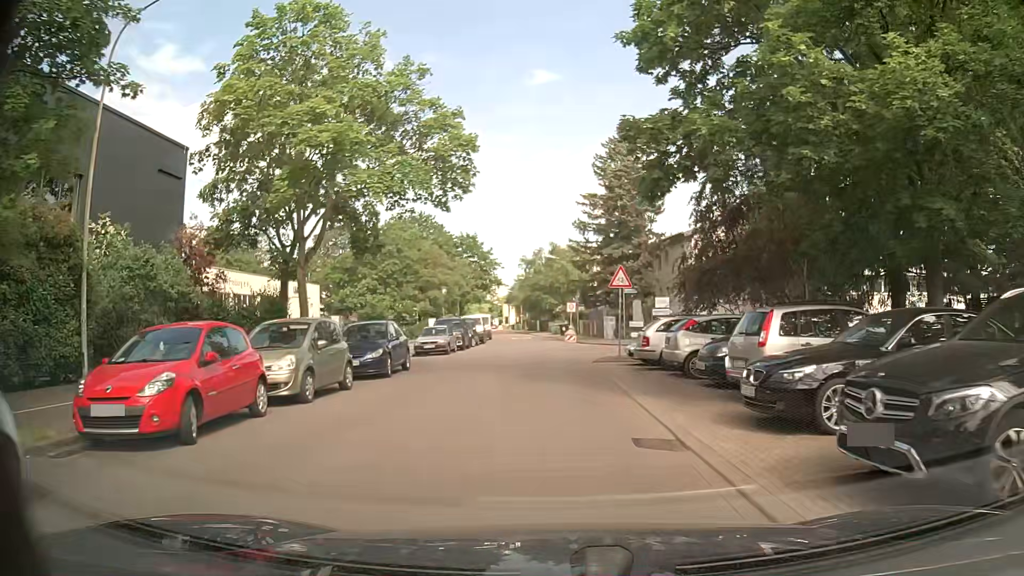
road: residential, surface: asphalt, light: Day
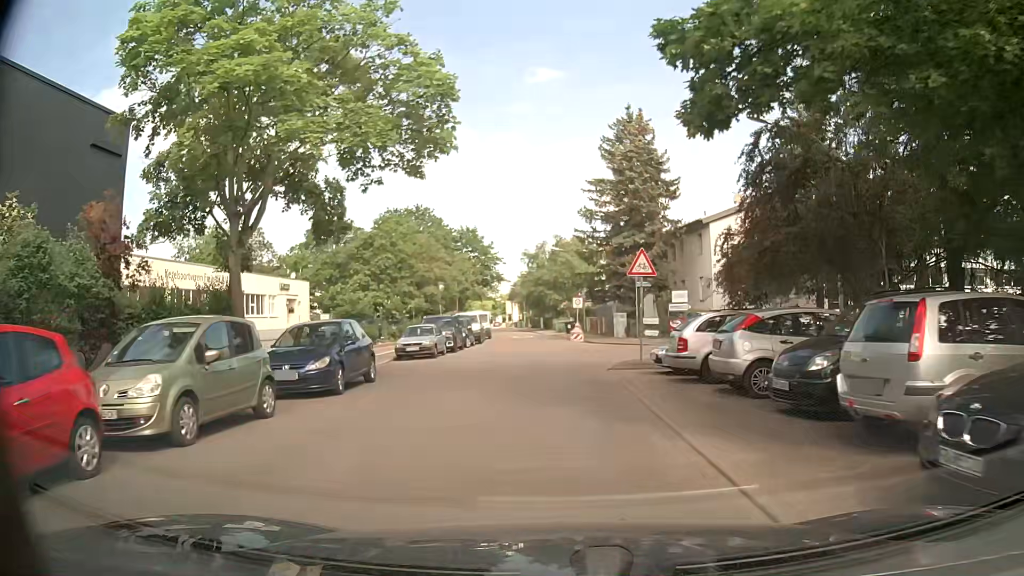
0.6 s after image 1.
(-0.1, +4.5) m; -1°
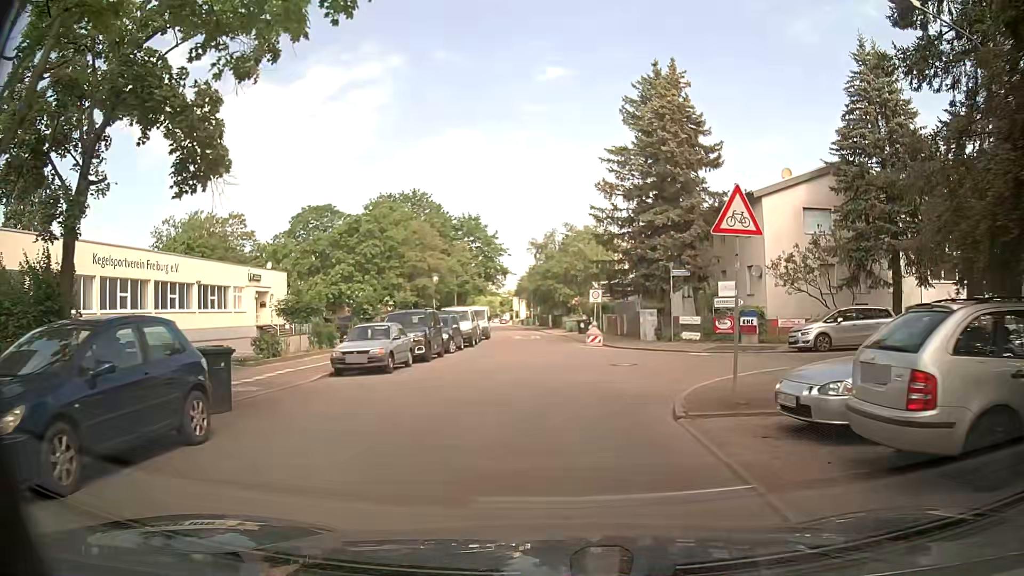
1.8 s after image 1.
(-0.1, +8.6) m; 0°
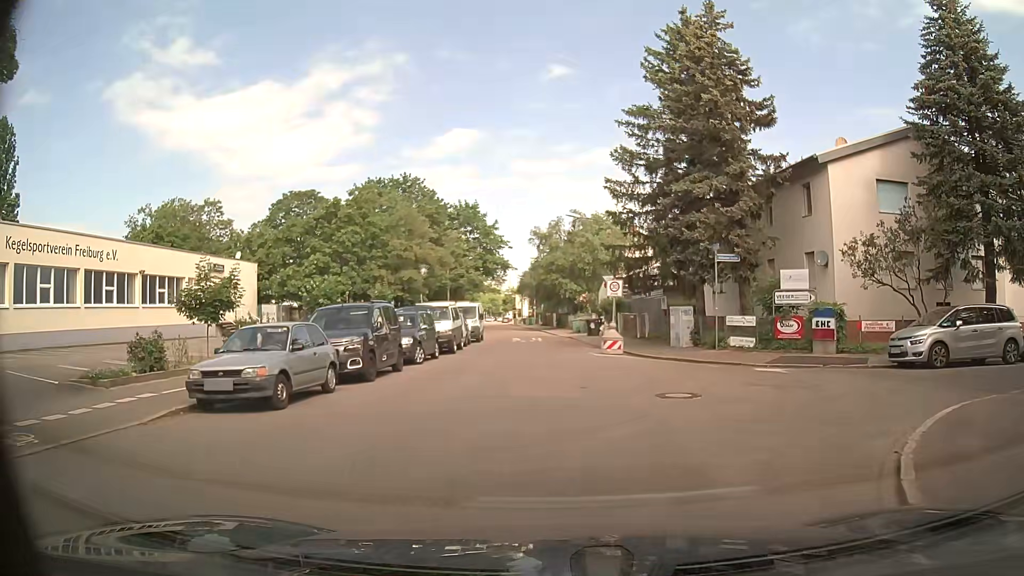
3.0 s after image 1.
(-0.1, +7.5) m; 0°
(0, +10) (-1, +20) (-1, +30) (-2, +40) (-2, +50) (-4, +60) (-5, +70) (-6, +80) (-7, +90) (-8, +100) m
